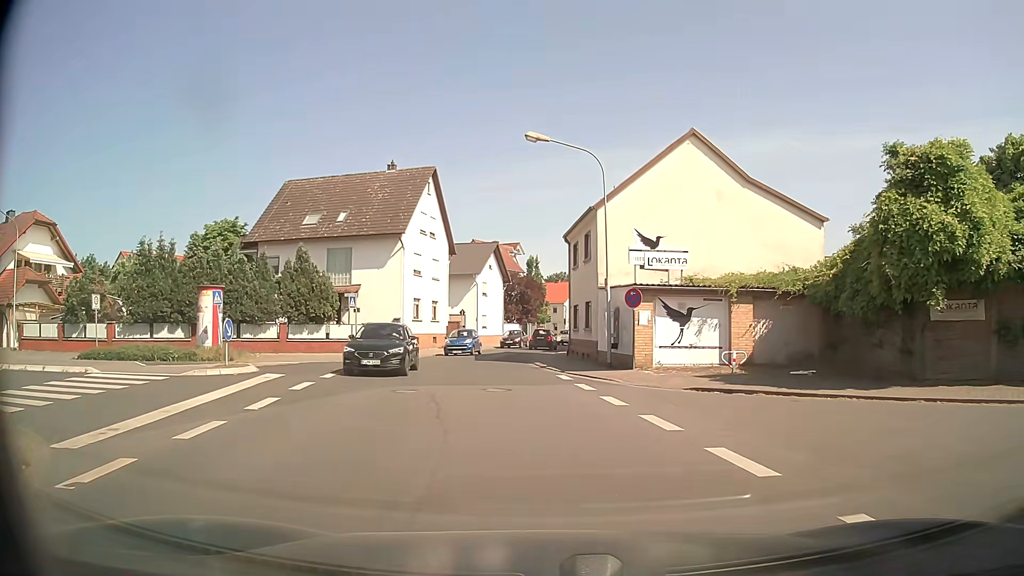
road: tertiary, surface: asphalt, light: Day
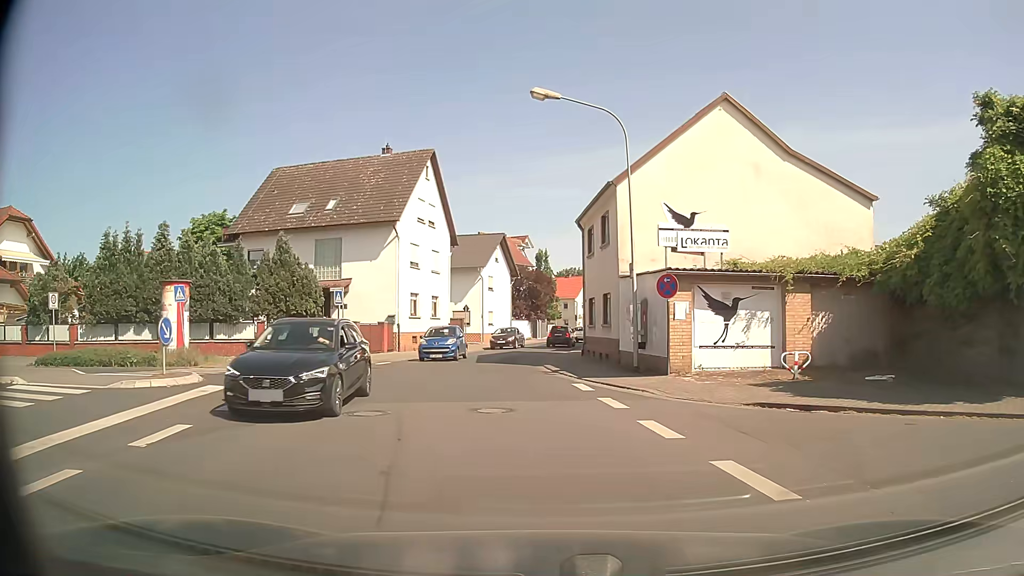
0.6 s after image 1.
(0.0, +3.9) m; 0°
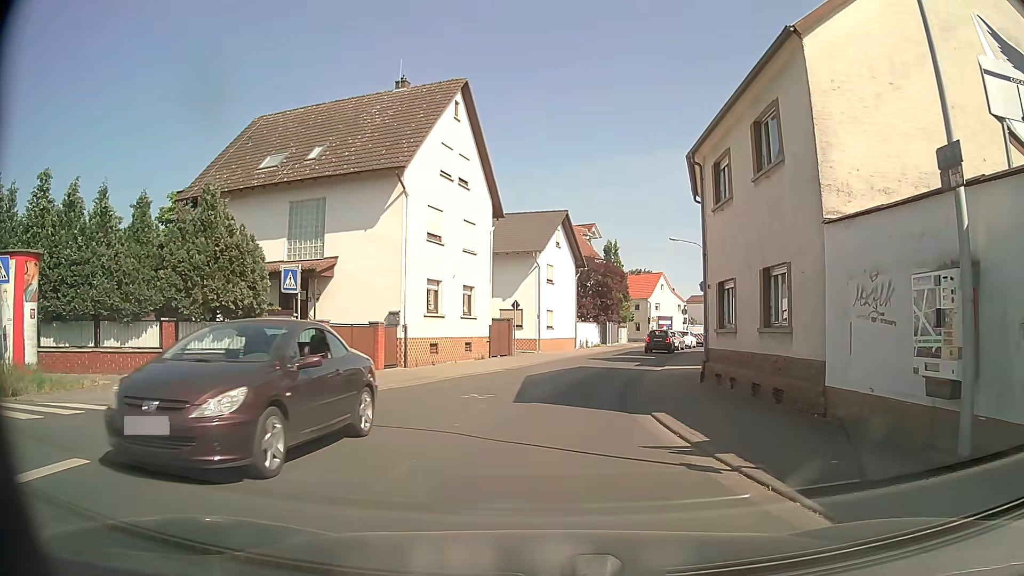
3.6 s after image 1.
(-0.6, +12.2) m; -7°
